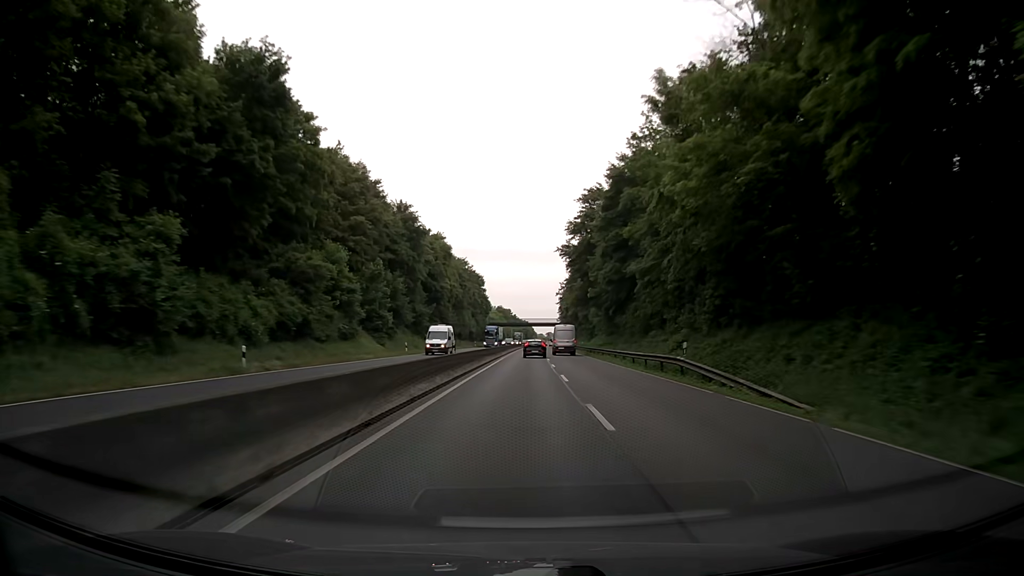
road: trunk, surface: asphalt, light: Day
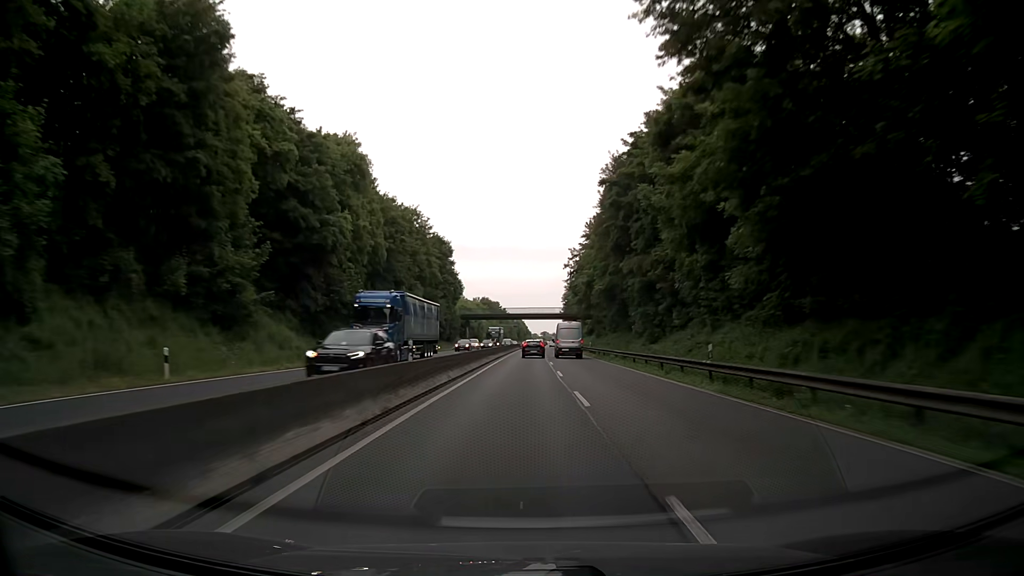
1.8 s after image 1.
(+0.4, +56.5) m; 0°
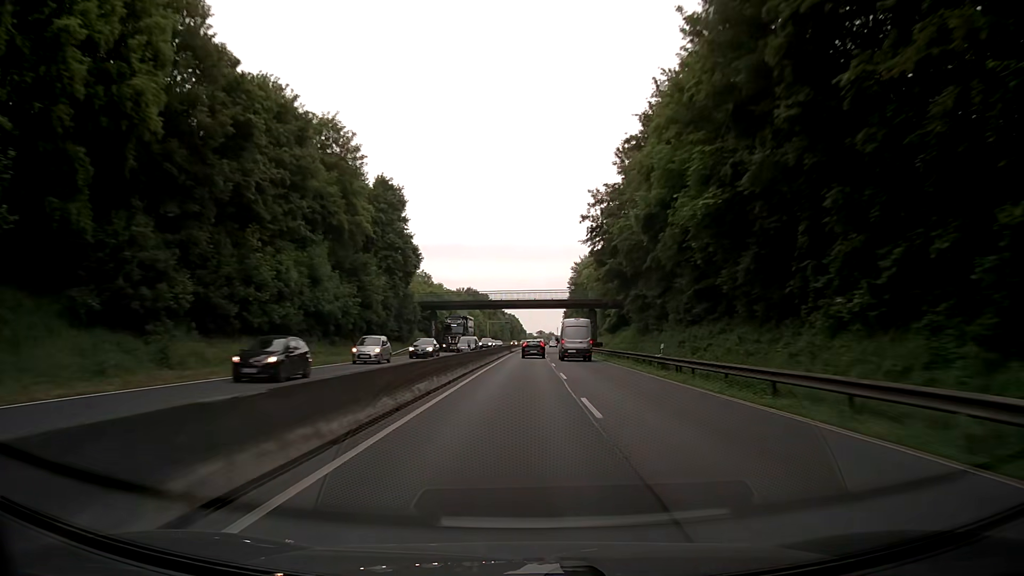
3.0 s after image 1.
(+0.3, +37.8) m; 0°
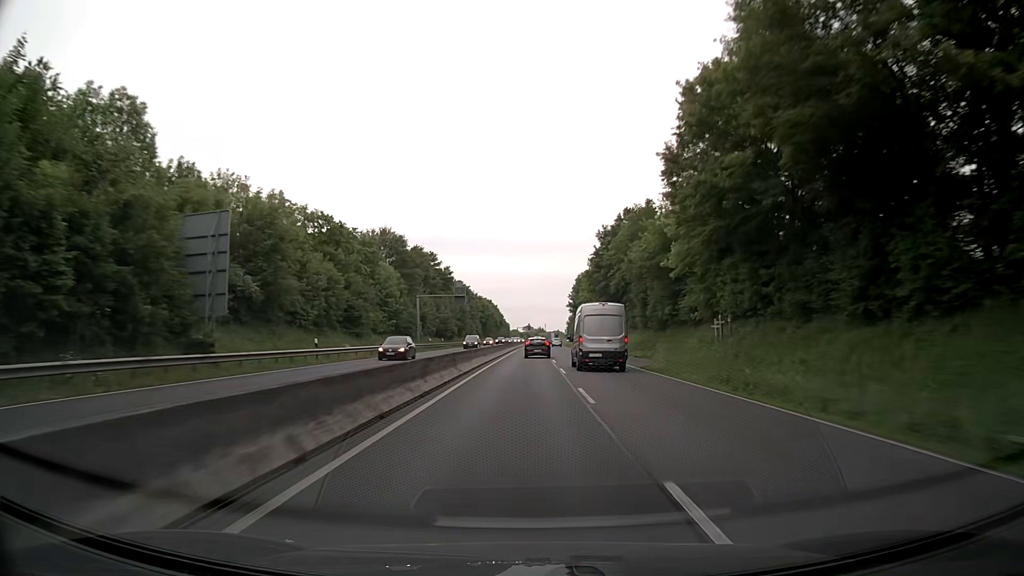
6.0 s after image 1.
(+1.2, +93.8) m; +1°
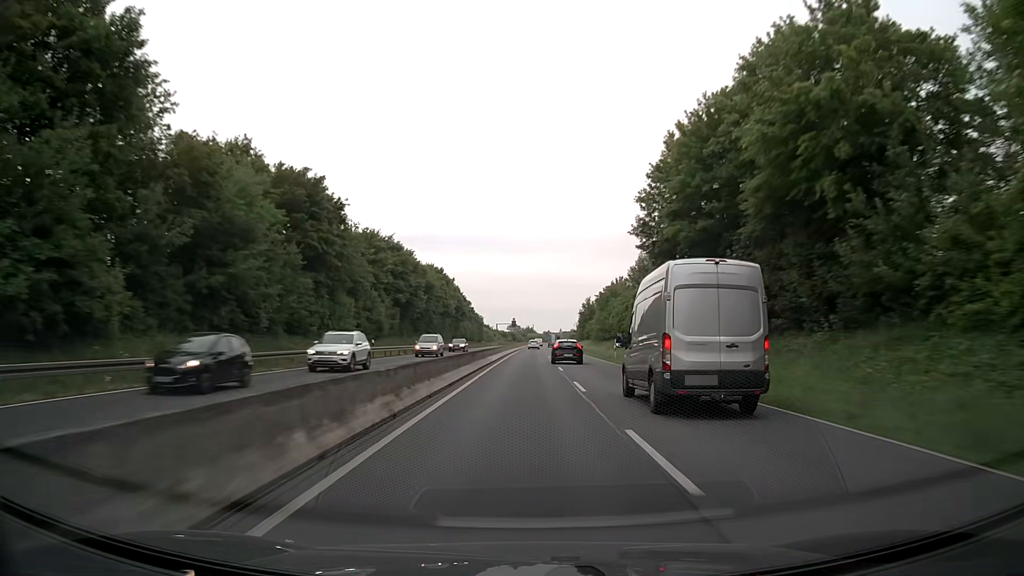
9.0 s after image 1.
(+0.8, +92.3) m; +1°
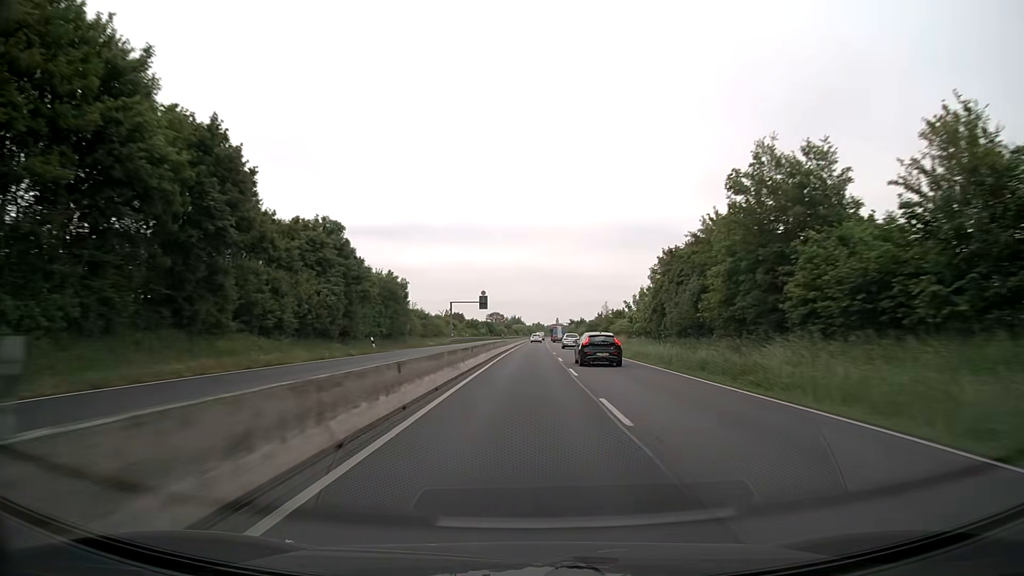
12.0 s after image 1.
(+0.4, +91.7) m; +1°
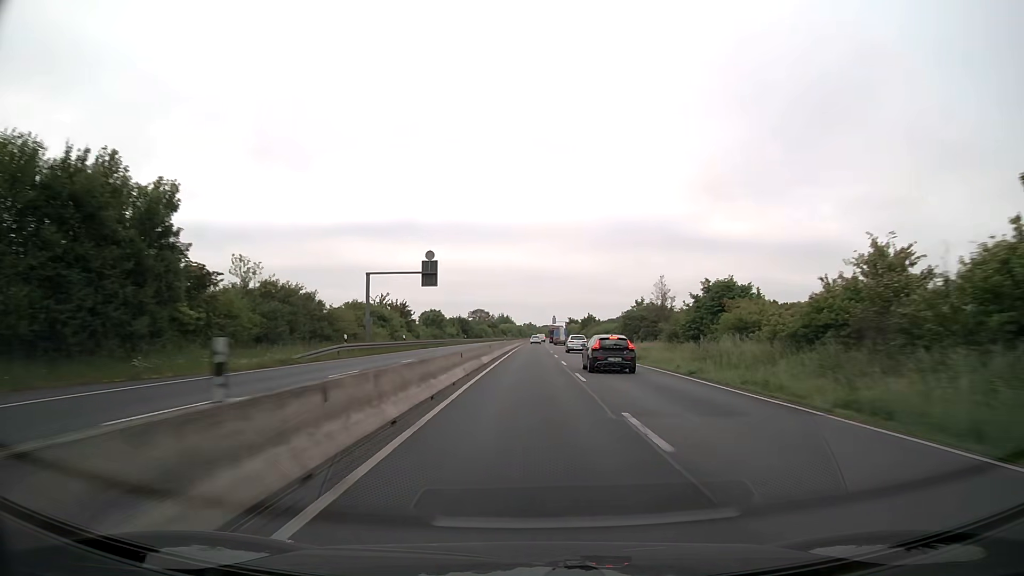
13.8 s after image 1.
(+0.1, +49.5) m; +1°
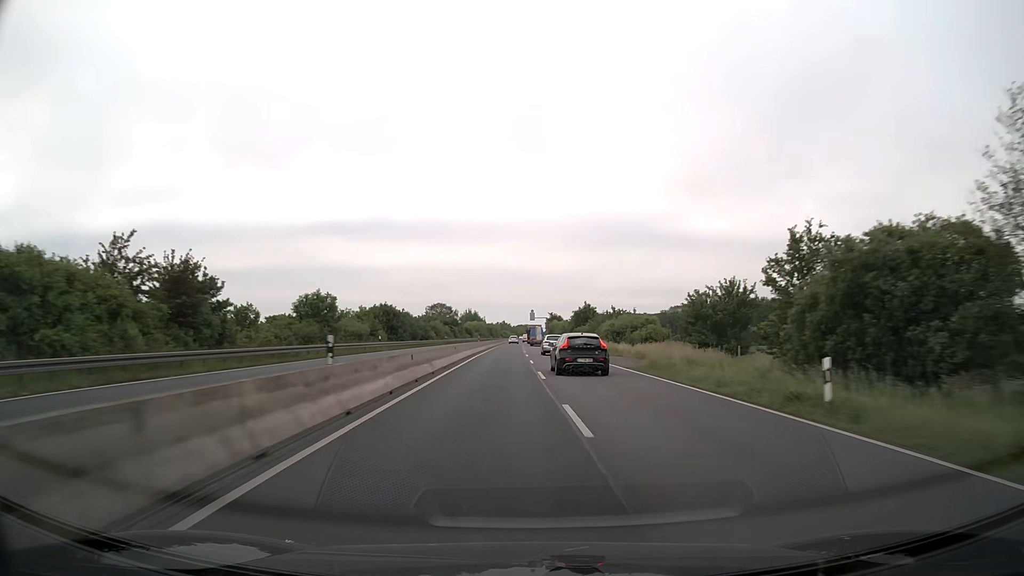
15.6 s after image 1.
(+0.9, +47.2) m; +2°
(0, +10) (0, +20) (0, +30) (0, +40) (+1, +50) (+1, +60) (+1, +70) (+1, +80) (+1, +90) (+1, +100) m
